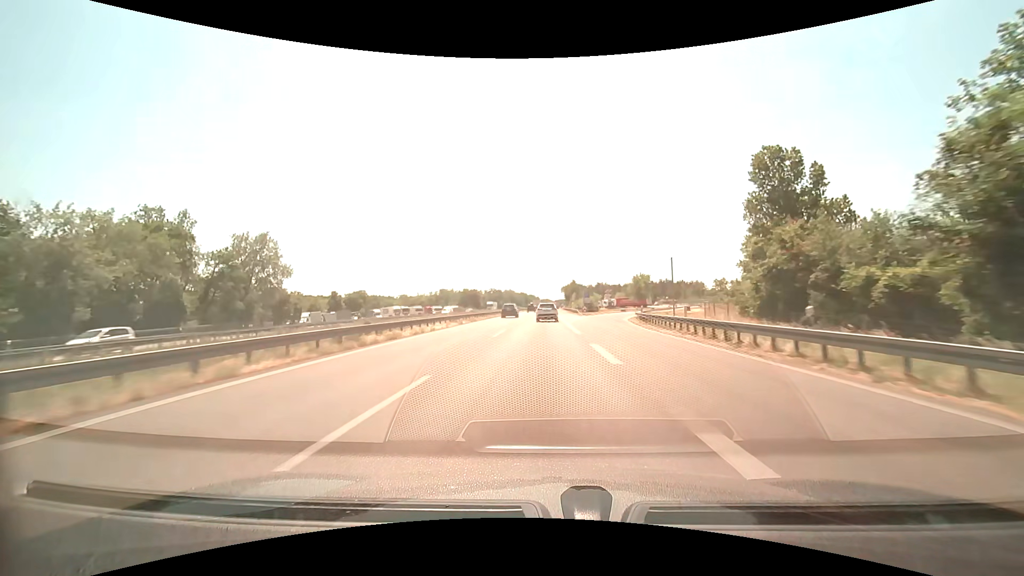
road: motorway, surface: asphalt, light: Day
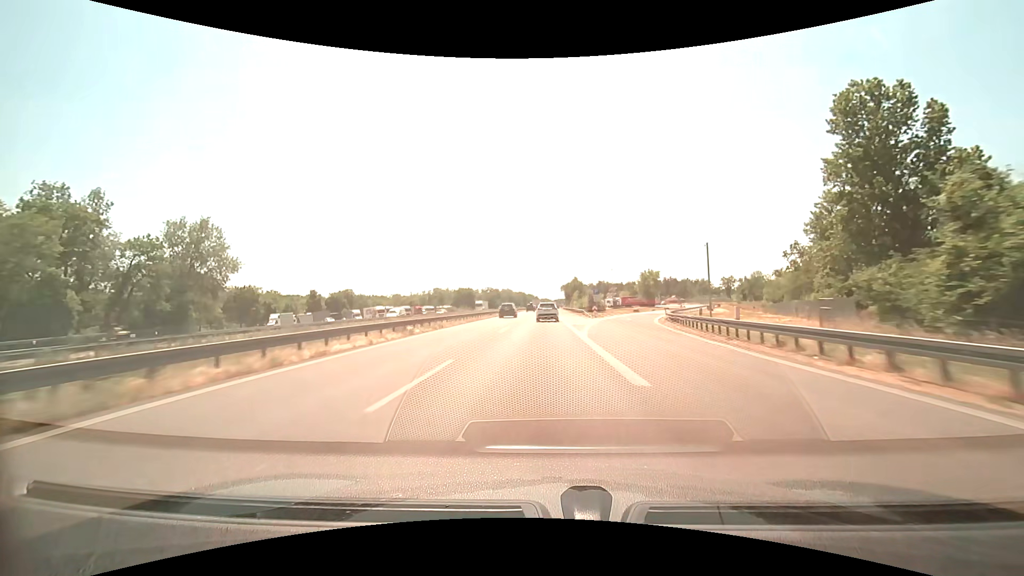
(0.0, +15.2) m; 0°
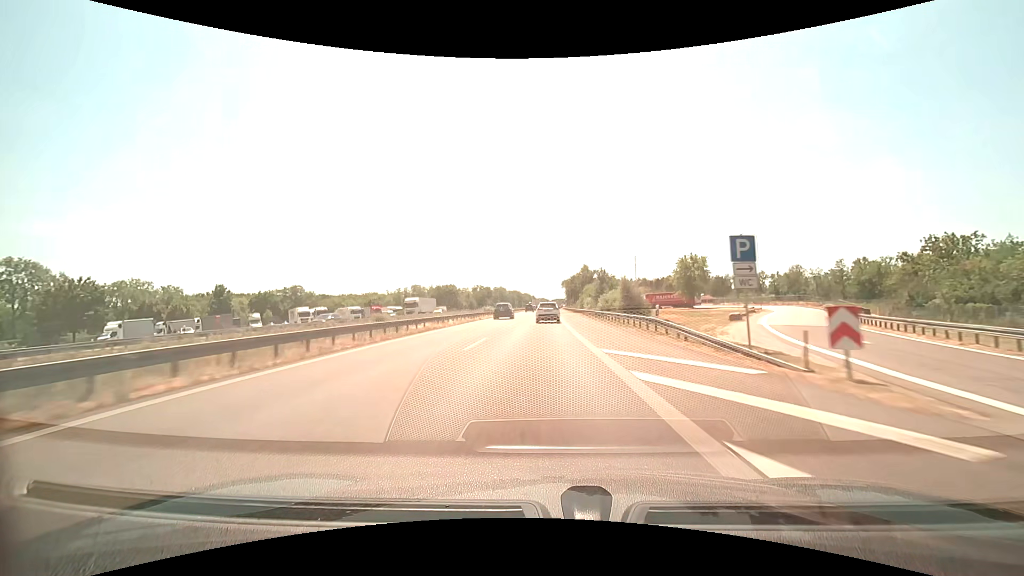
(+0.1, +45.3) m; 0°
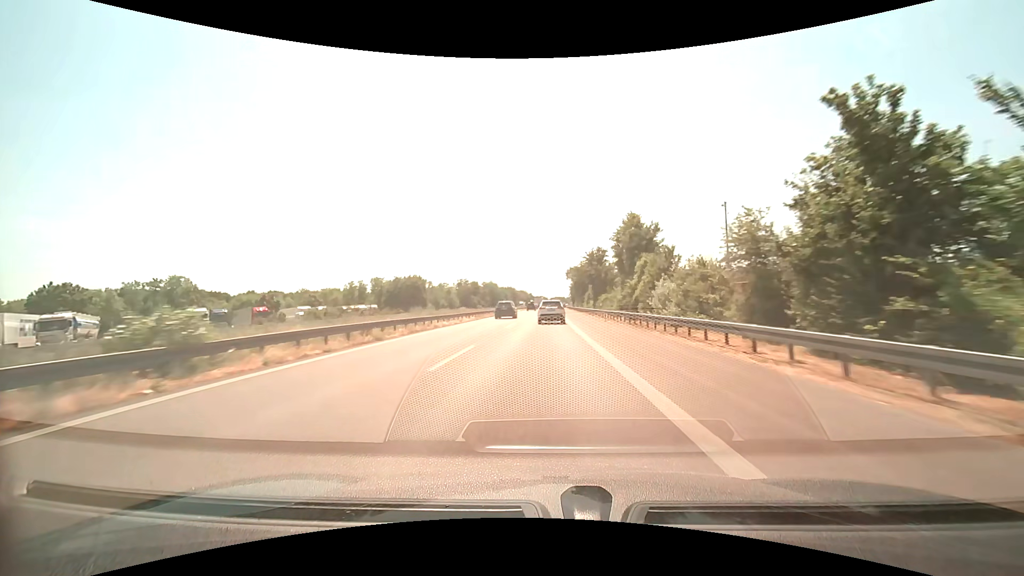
(+0.2, +58.8) m; 0°
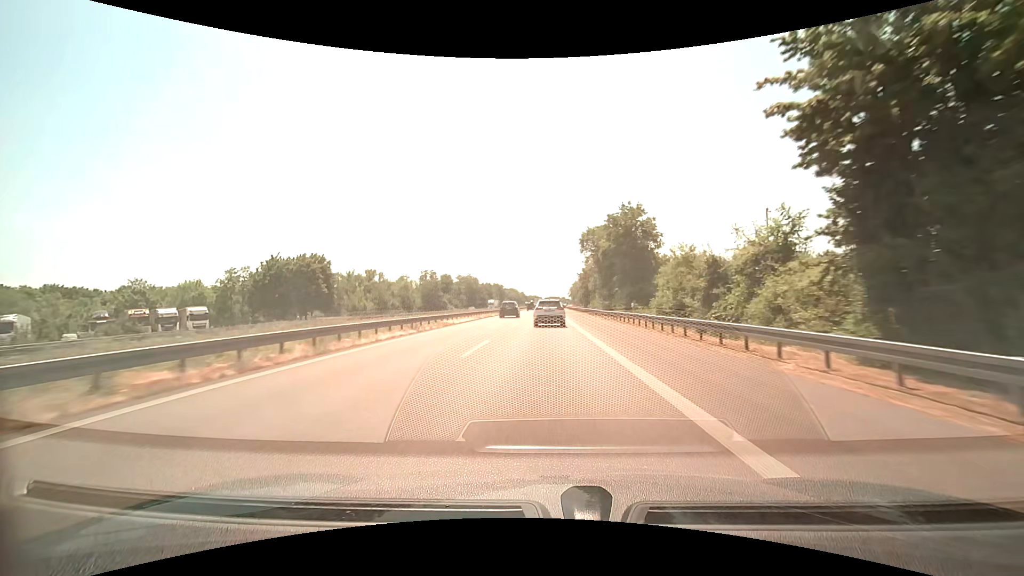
(+0.4, +69.1) m; +1°
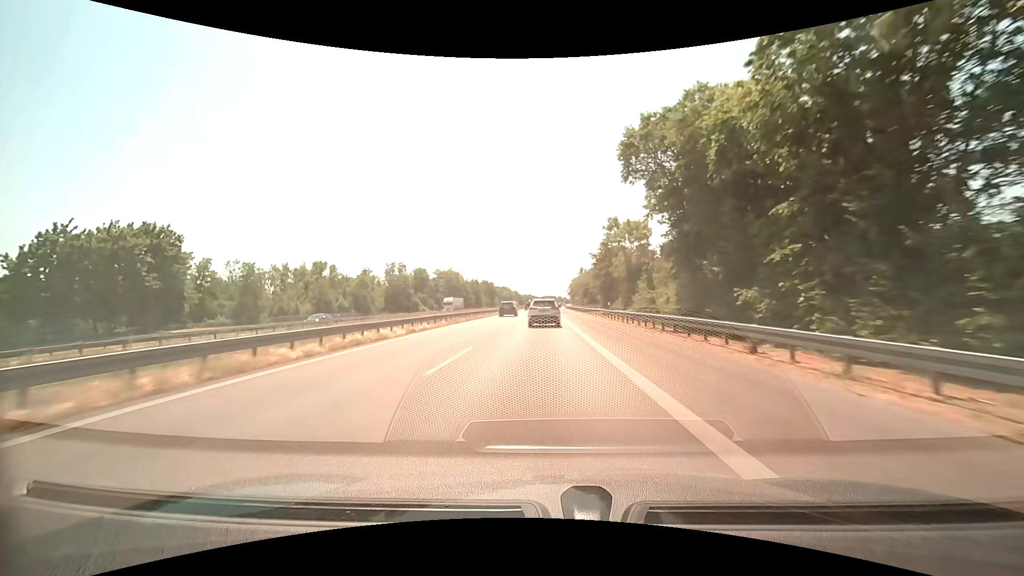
(+0.3, +38.9) m; +1°
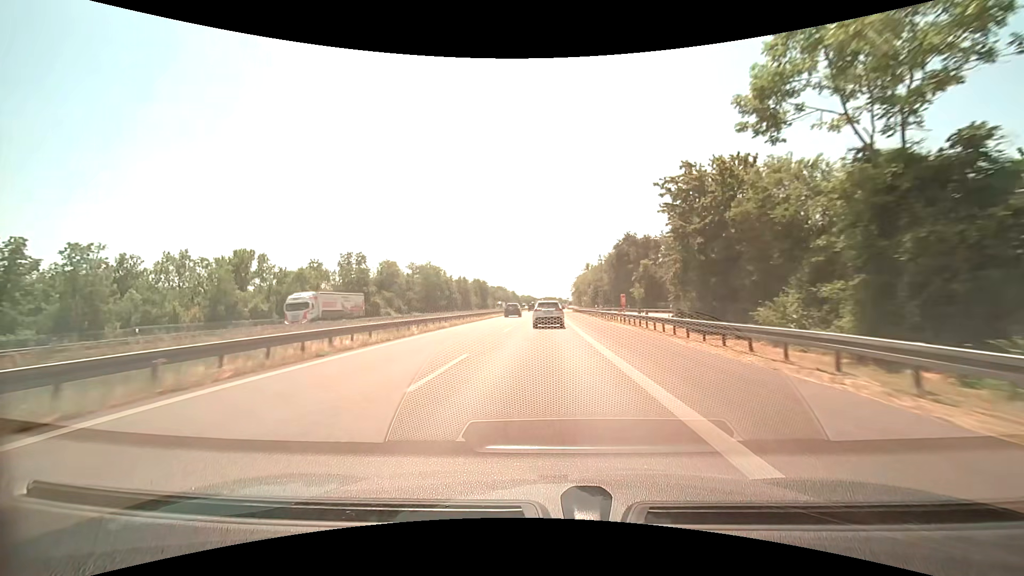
(0.0, +37.6) m; 0°
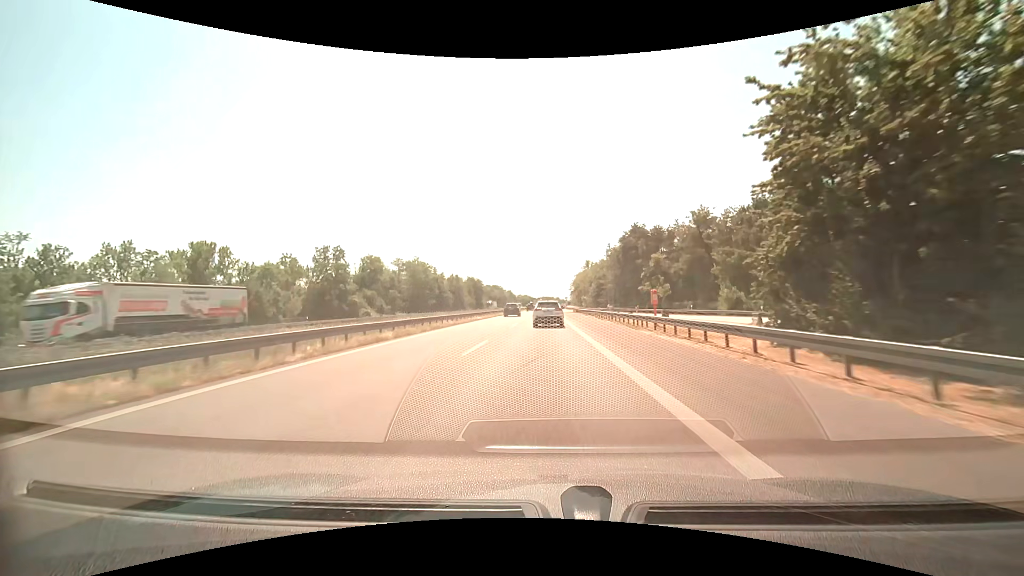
(0.0, +12.5) m; 0°
(0, +10) (0, +20) (0, +30) (0, +40) (0, +50) (+1, +60) (+1, +70) (+1, +80) (+1, +90) (+1, +100) m
